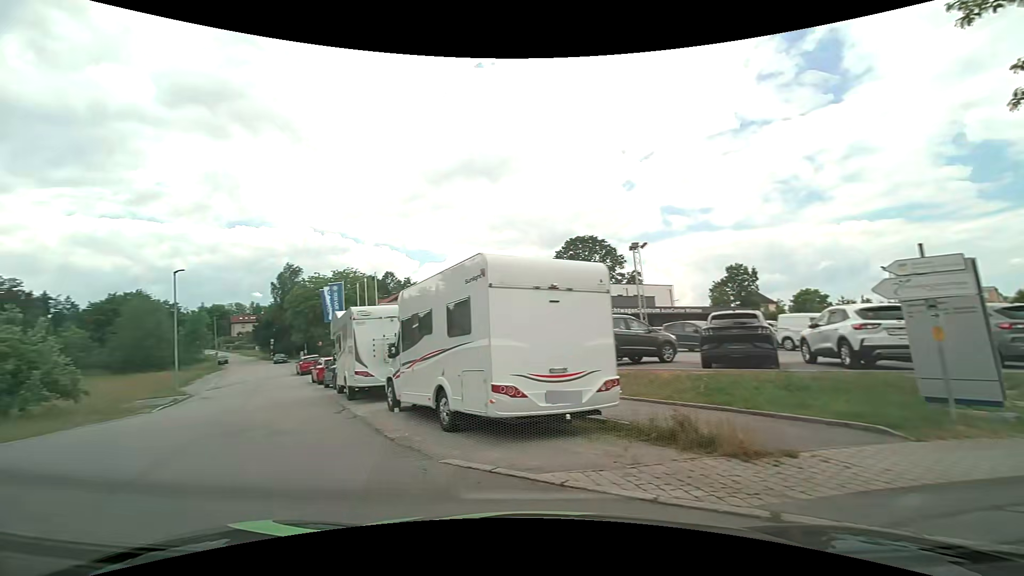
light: Day
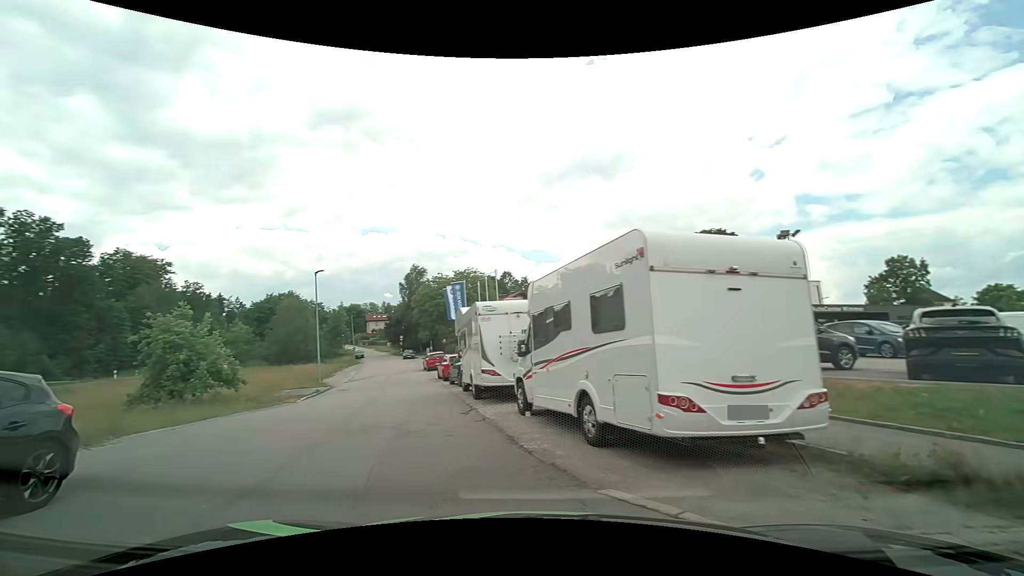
(-0.1, +1.4) m; -13°
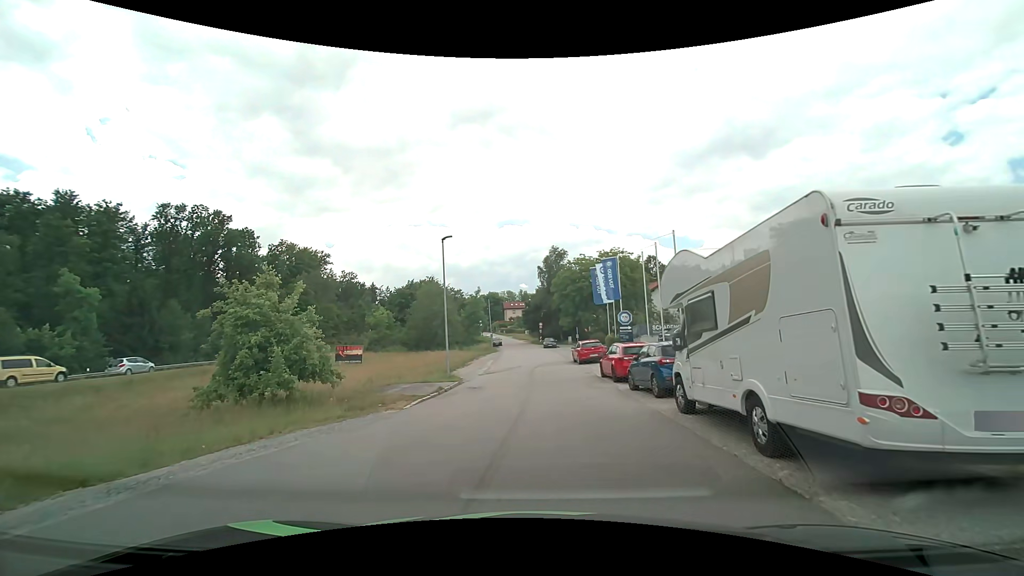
(-2.3, +8.9) m; -15°
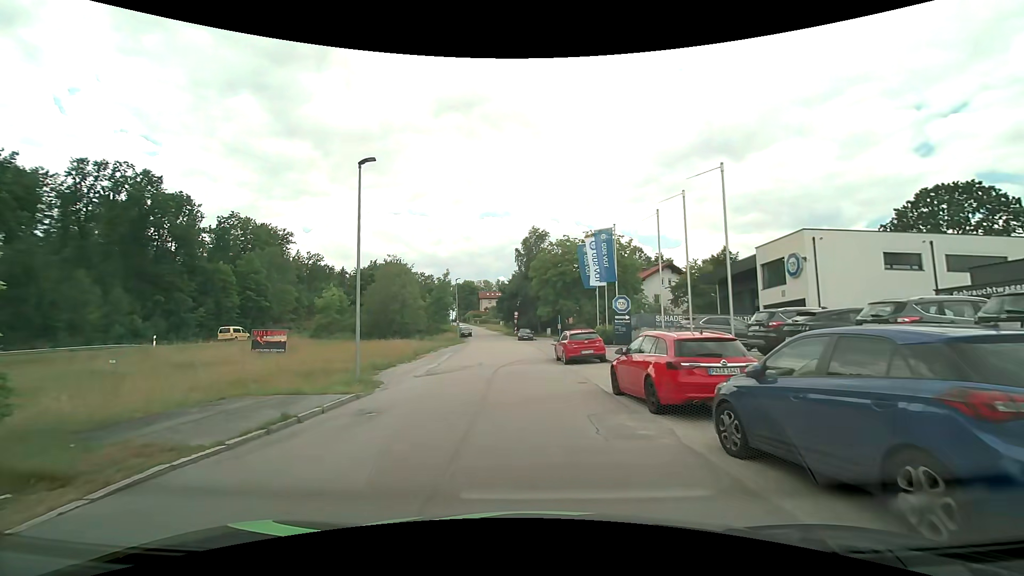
(+0.4, +10.3) m; +3°
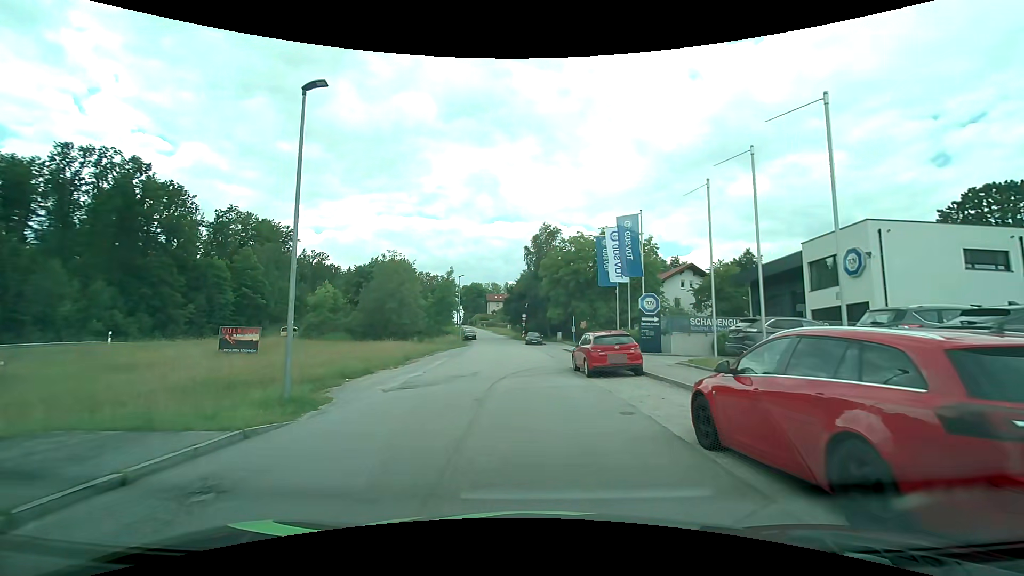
(-0.1, +5.5) m; -1°
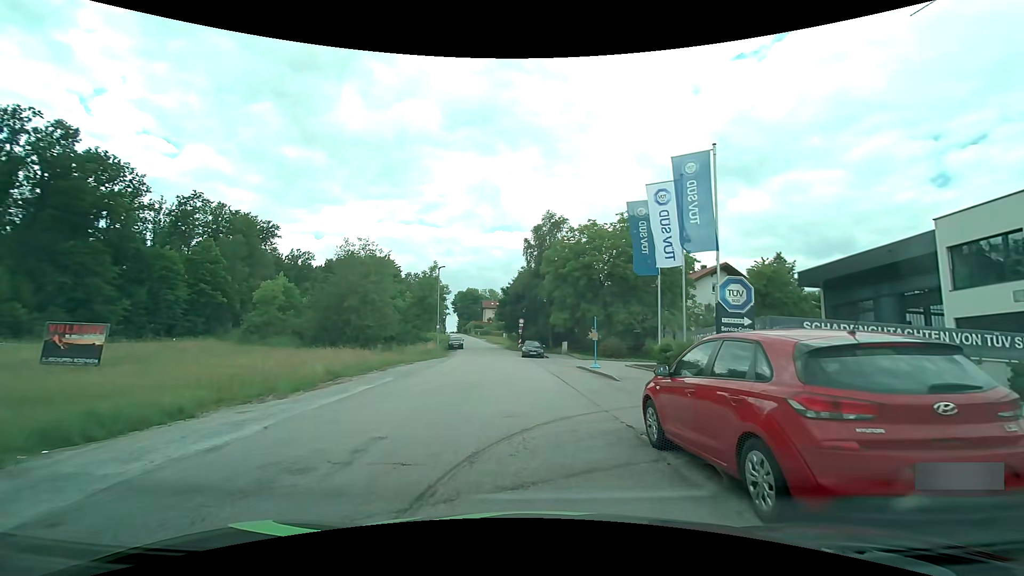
(0.0, +12.2) m; 0°
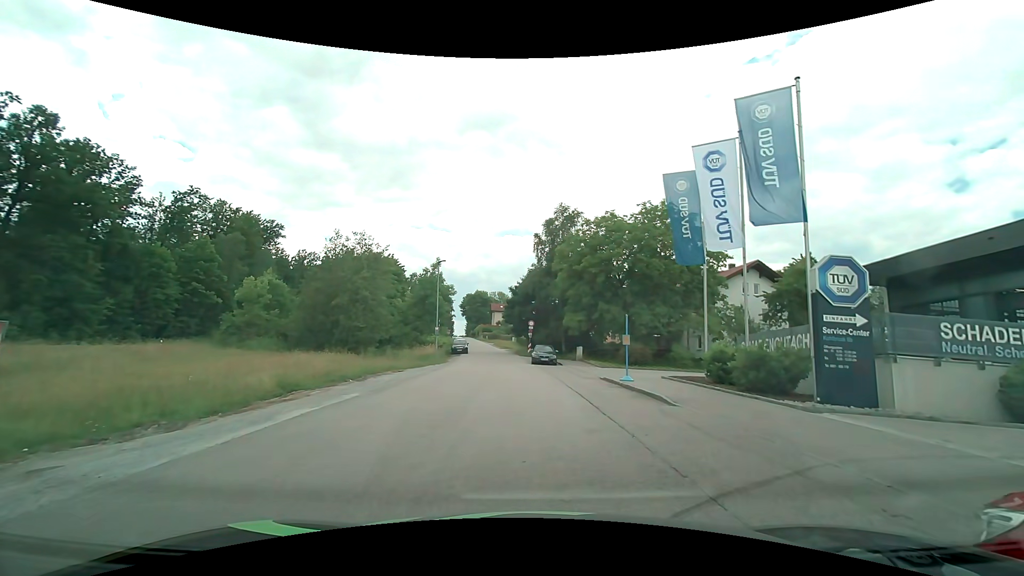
(0.0, +4.9) m; 0°
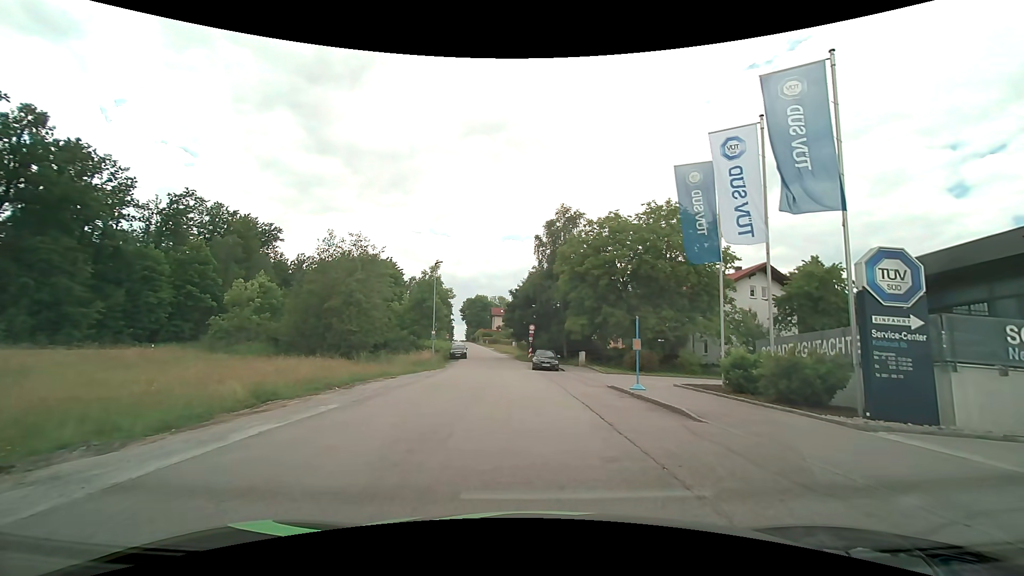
(0.0, +1.6) m; 0°
